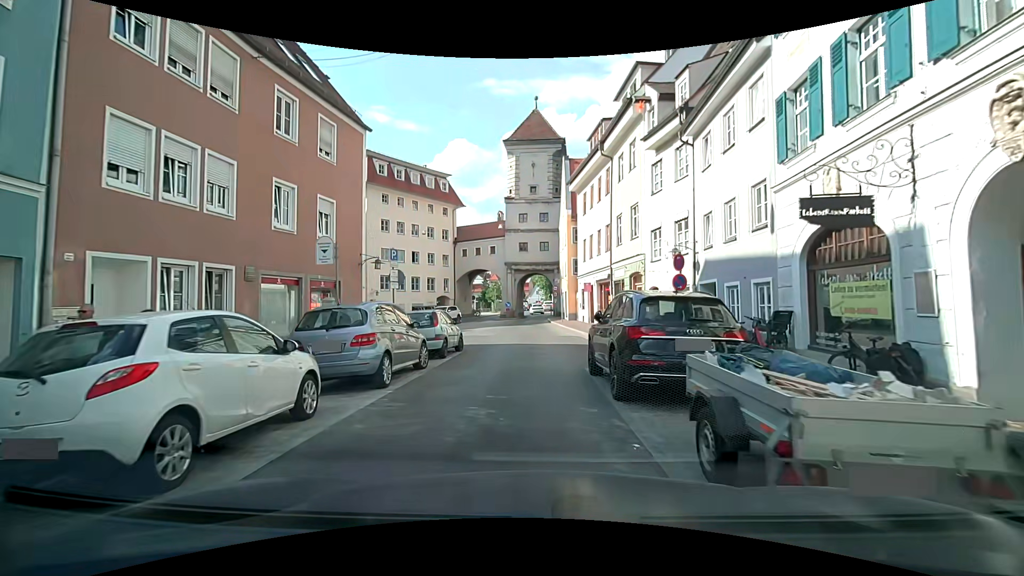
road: residential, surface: asphalt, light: Day
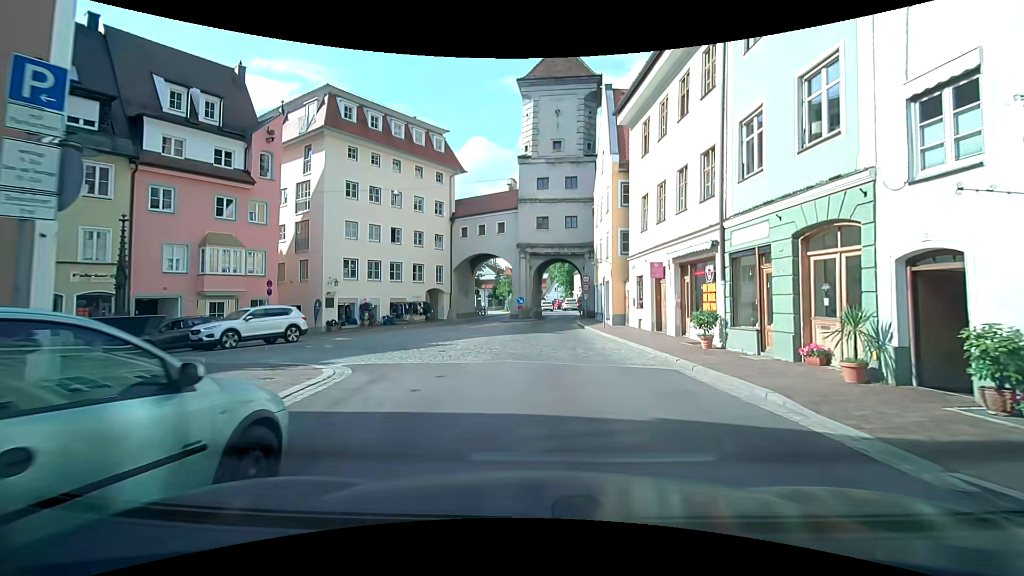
(-0.6, +13.7) m; -3°
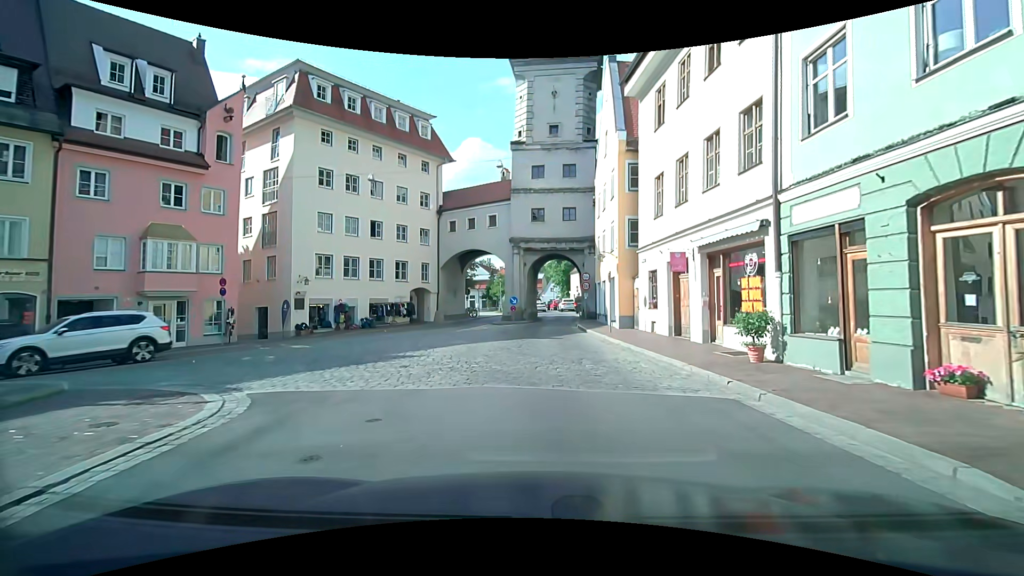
(+0.1, +3.5) m; +2°
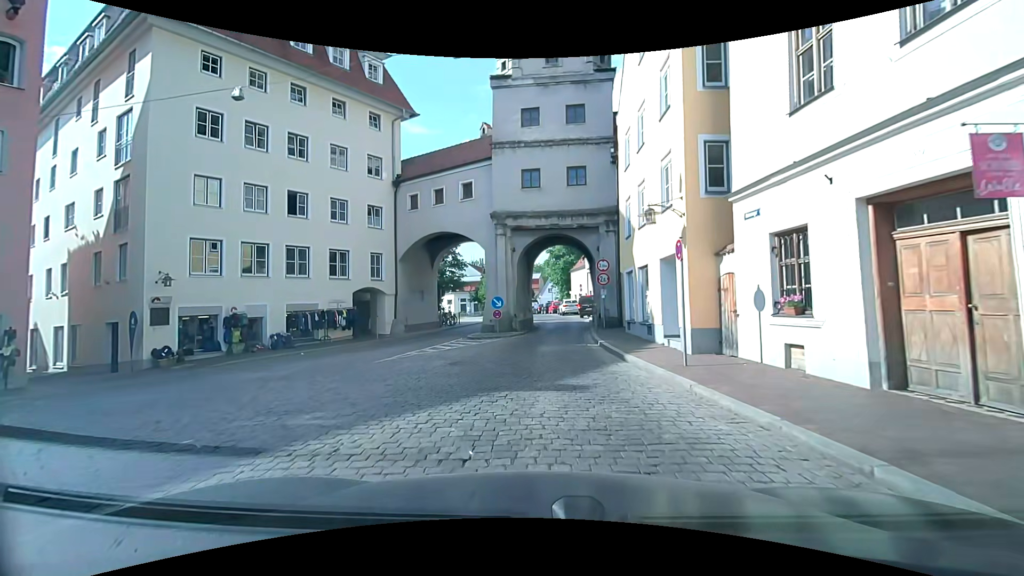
(0.0, +10.7) m; -1°
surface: sett
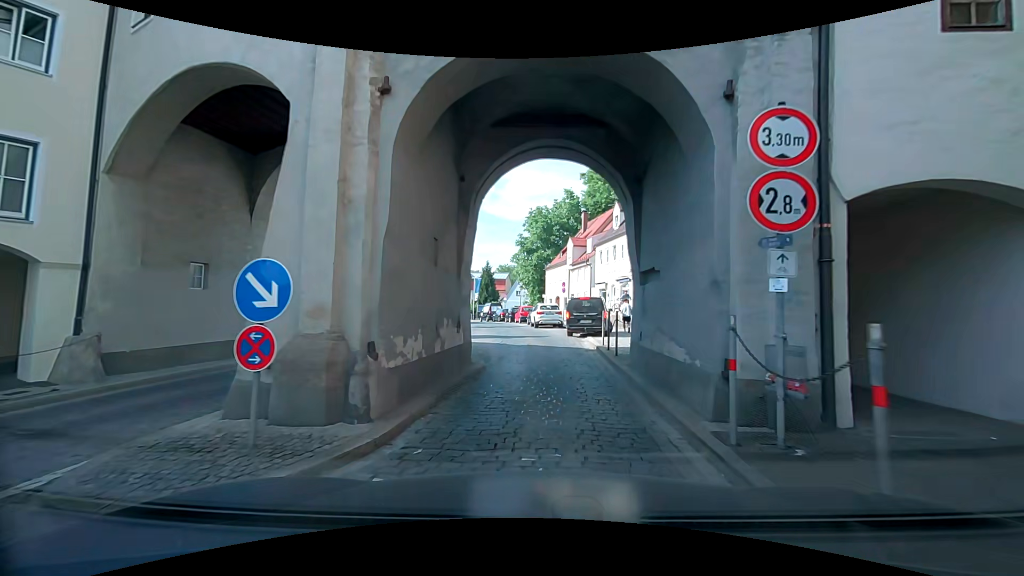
(+0.2, +18.0) m; +2°
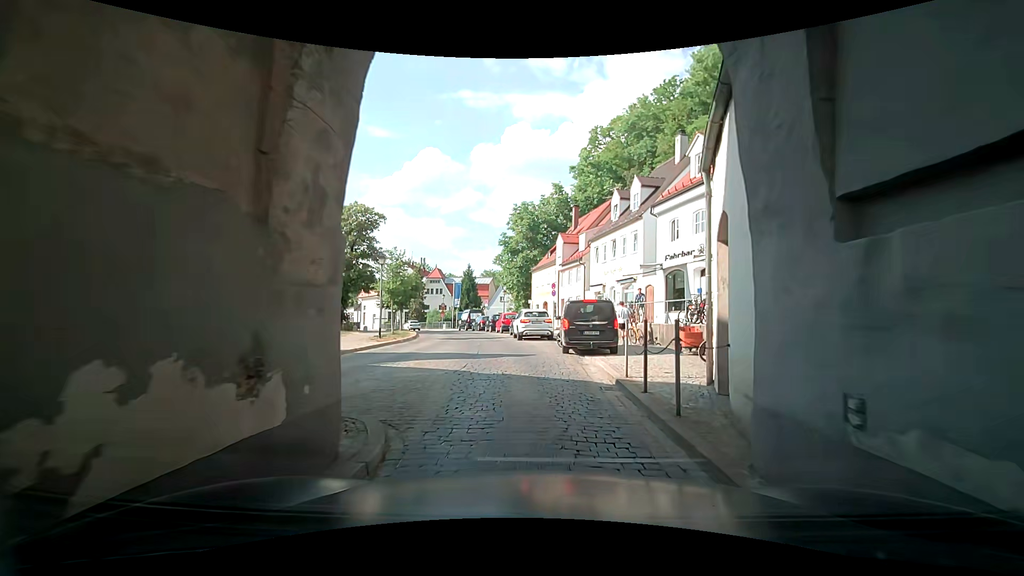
(+0.3, +6.8) m; +3°
